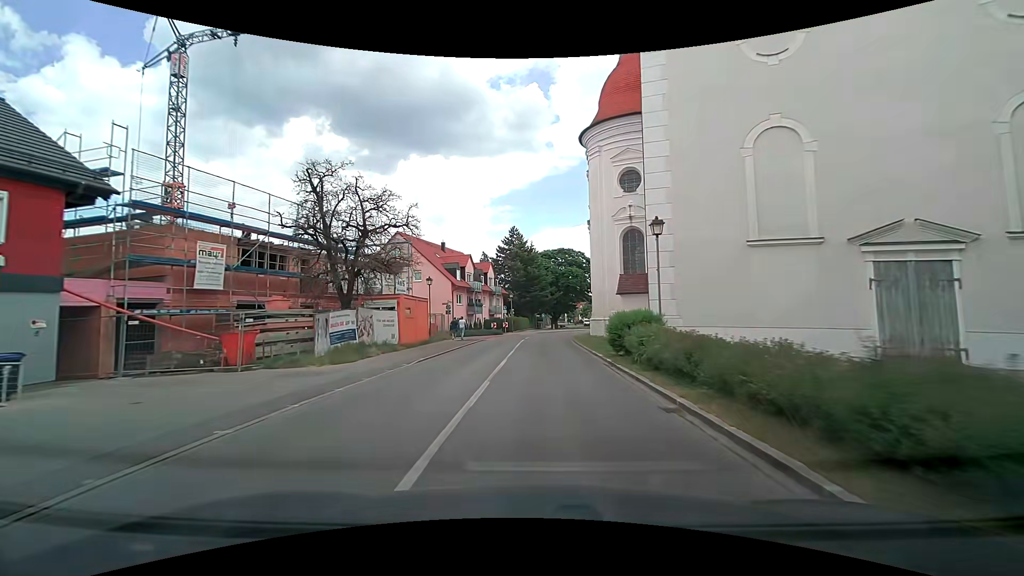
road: tertiary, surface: asphalt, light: Day
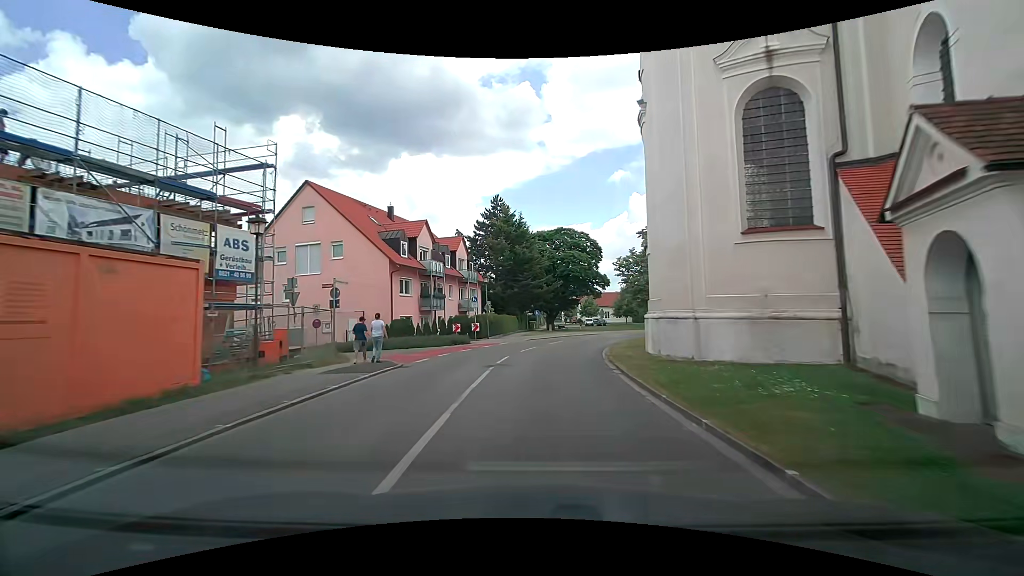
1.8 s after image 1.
(+0.2, +21.7) m; +1°
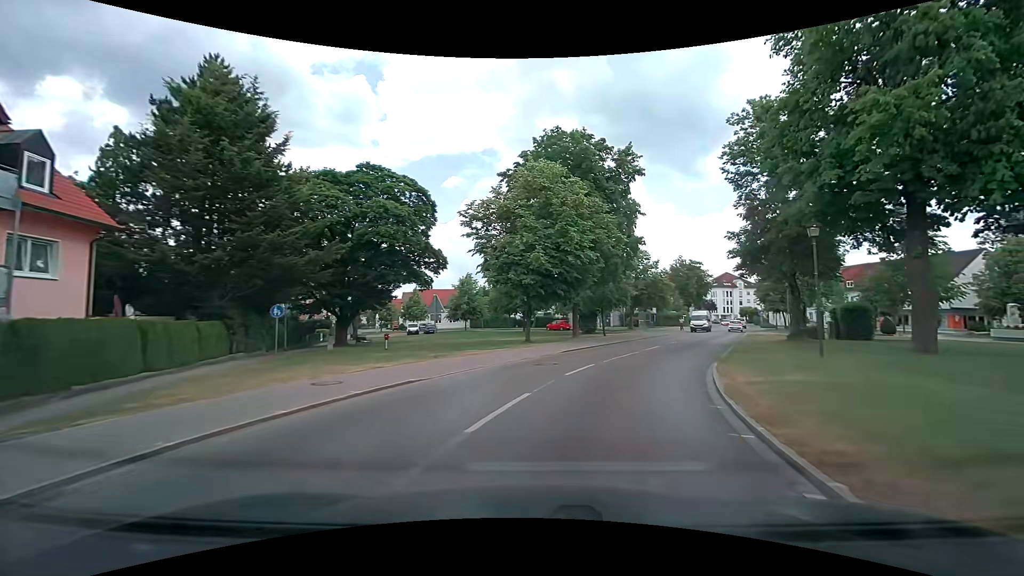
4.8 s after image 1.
(+3.0, +32.5) m; +18°
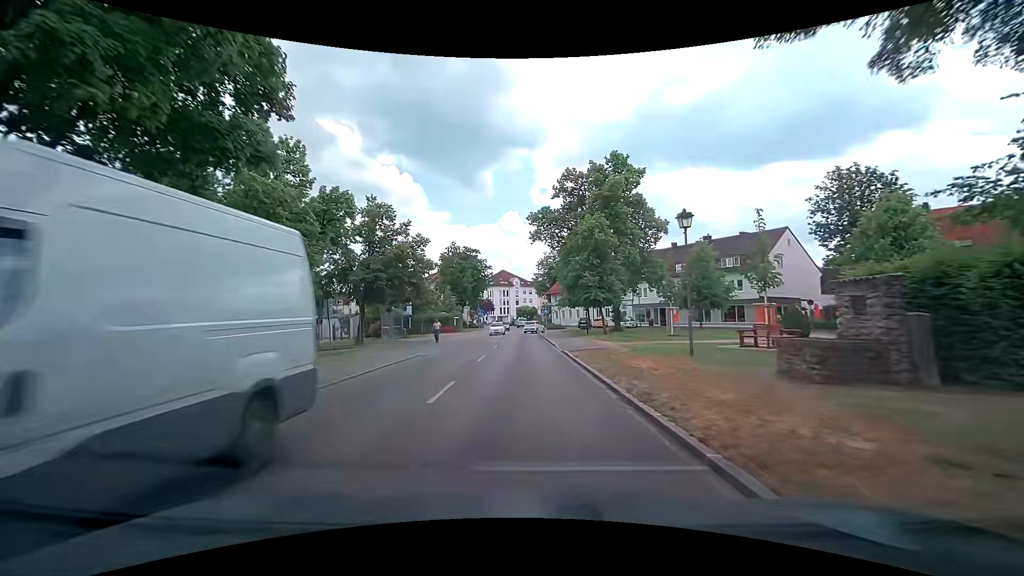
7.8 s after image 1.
(+8.7, +28.9) m; +26°
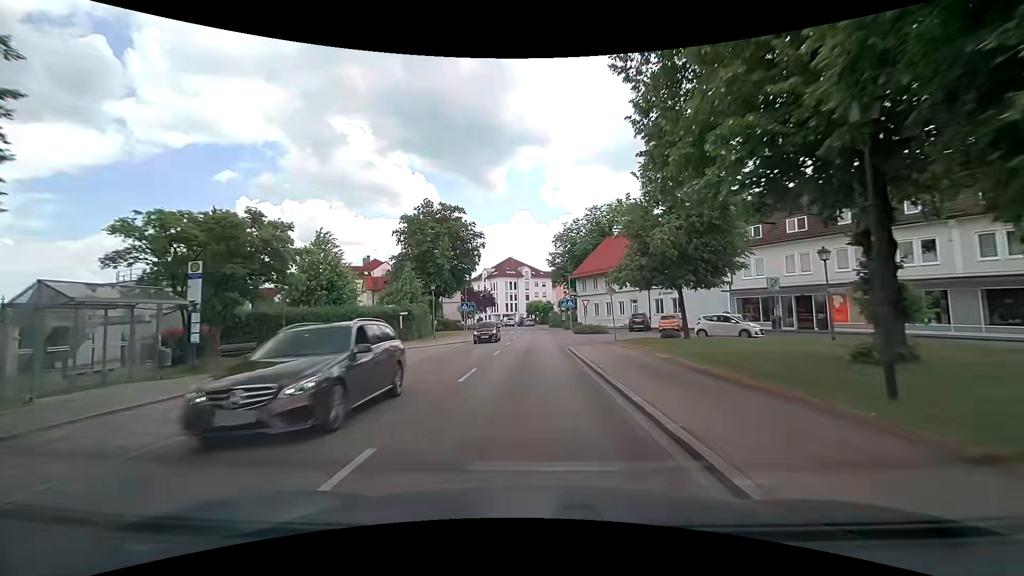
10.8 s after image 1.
(-0.8, +33.1) m; -2°
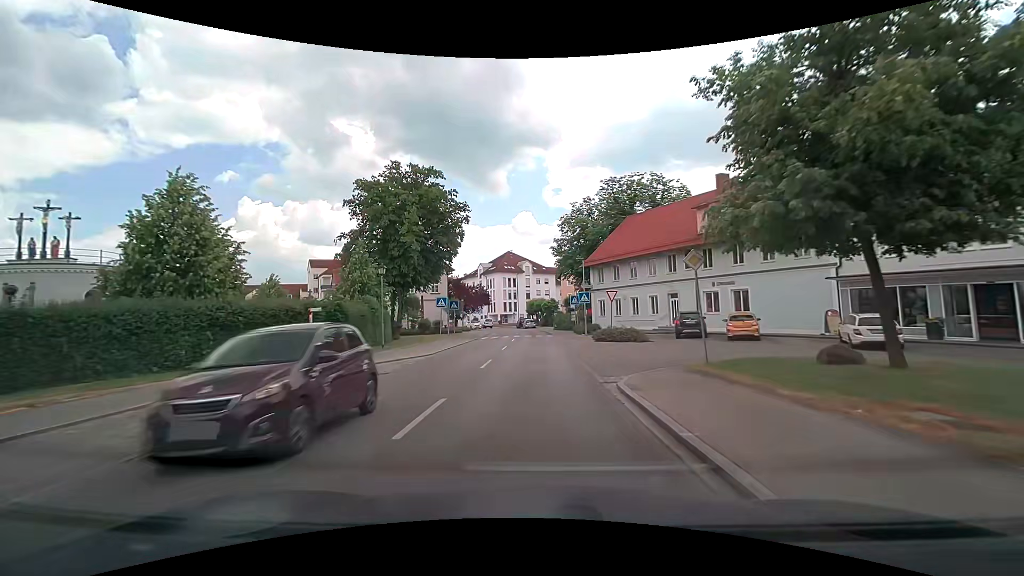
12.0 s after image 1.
(-0.1, +14.5) m; 0°
(0, +10) (0, +20) (0, +30) (0, +40) (0, +50) (-1, +60) (-2, +70) (-3, +80) (-6, +89) (-9, +99) m
